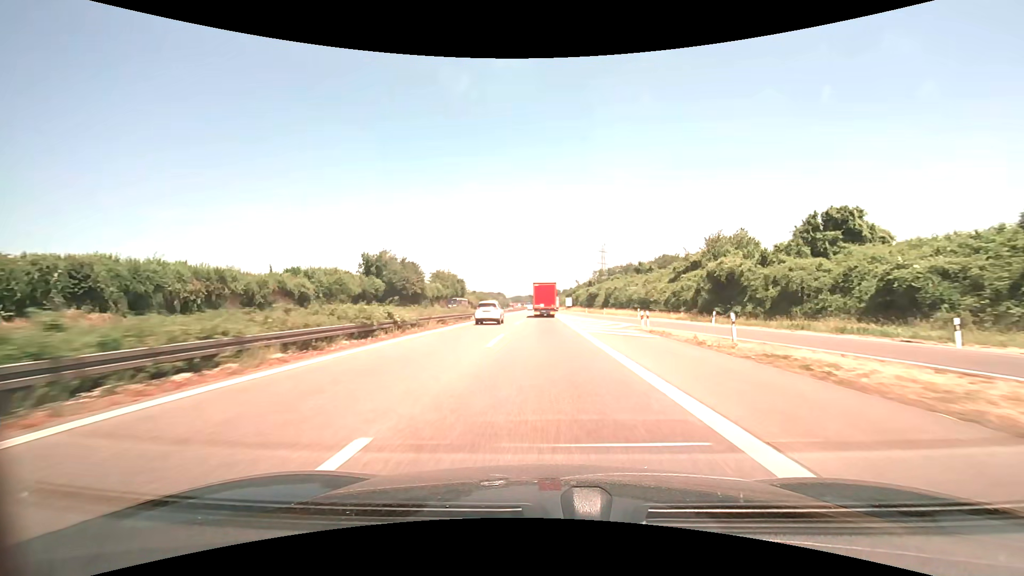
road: motorway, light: Day
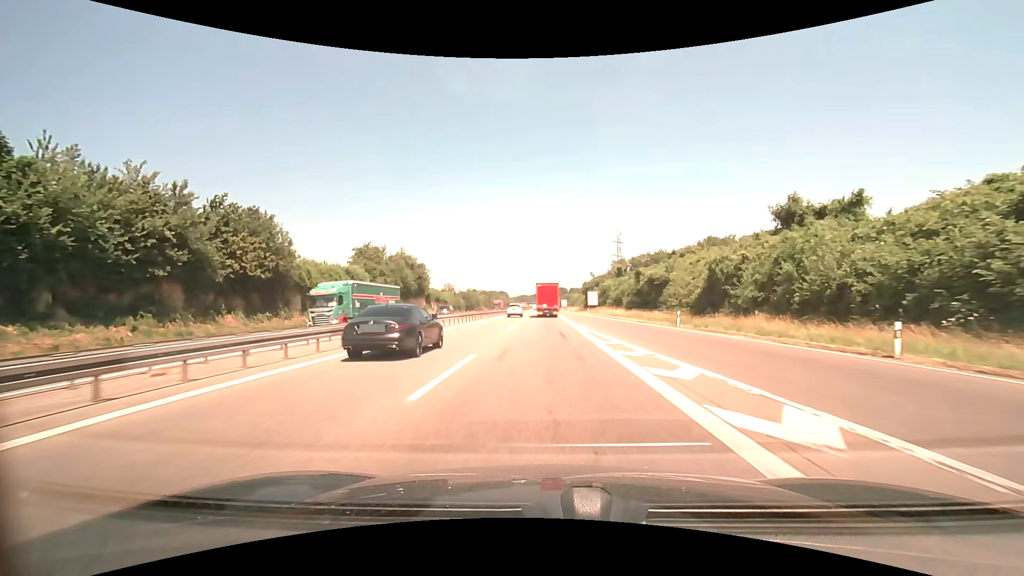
(-0.5, +63.8) m; -1°
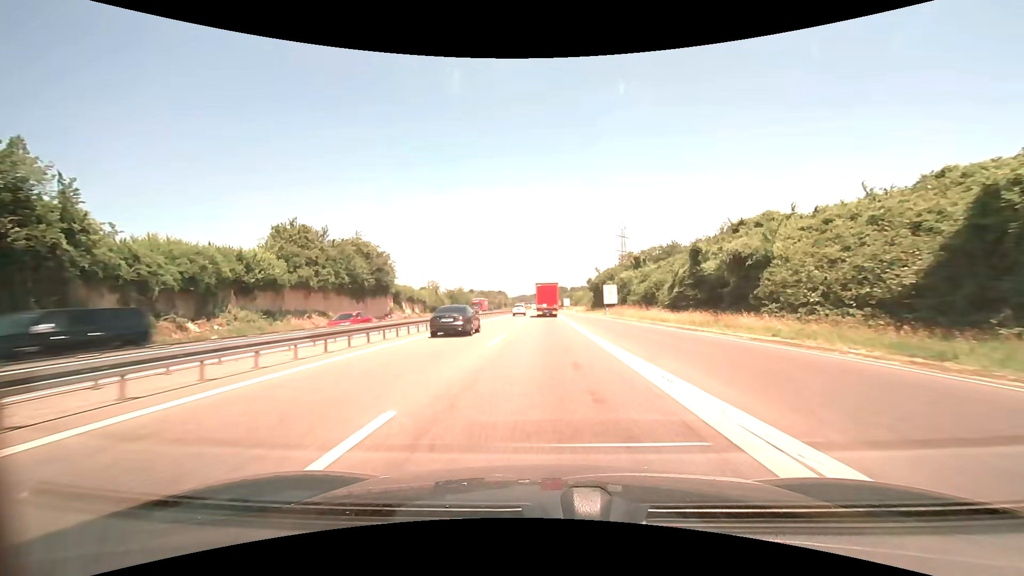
(0.0, +25.6) m; 0°
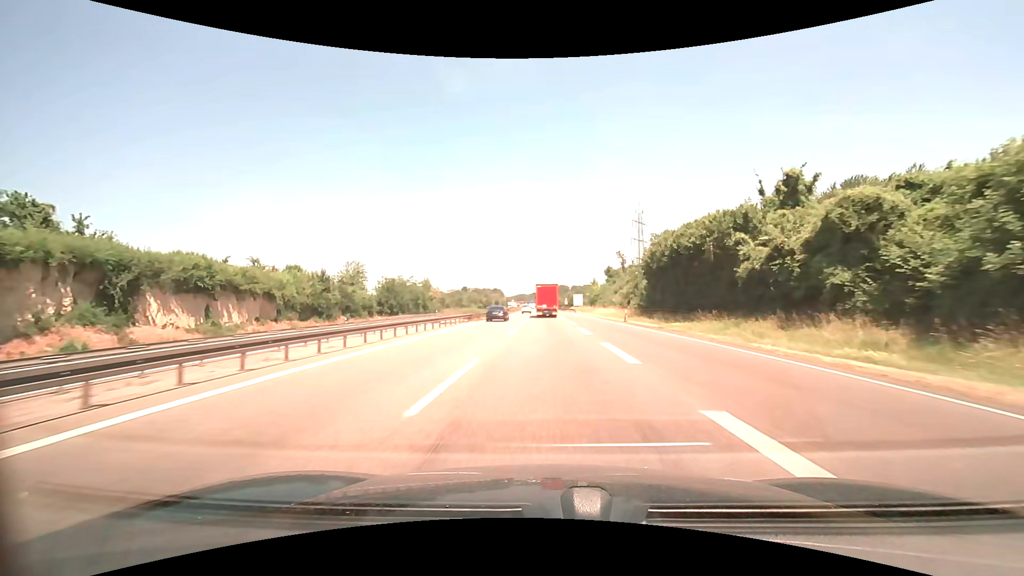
(-0.1, +65.1) m; 0°
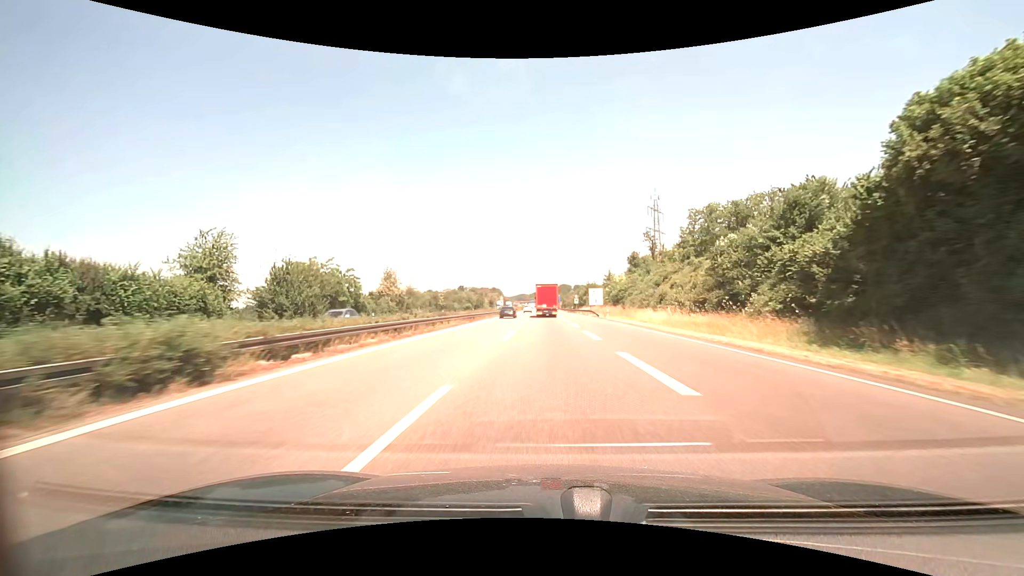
(0.0, +40.0) m; 0°
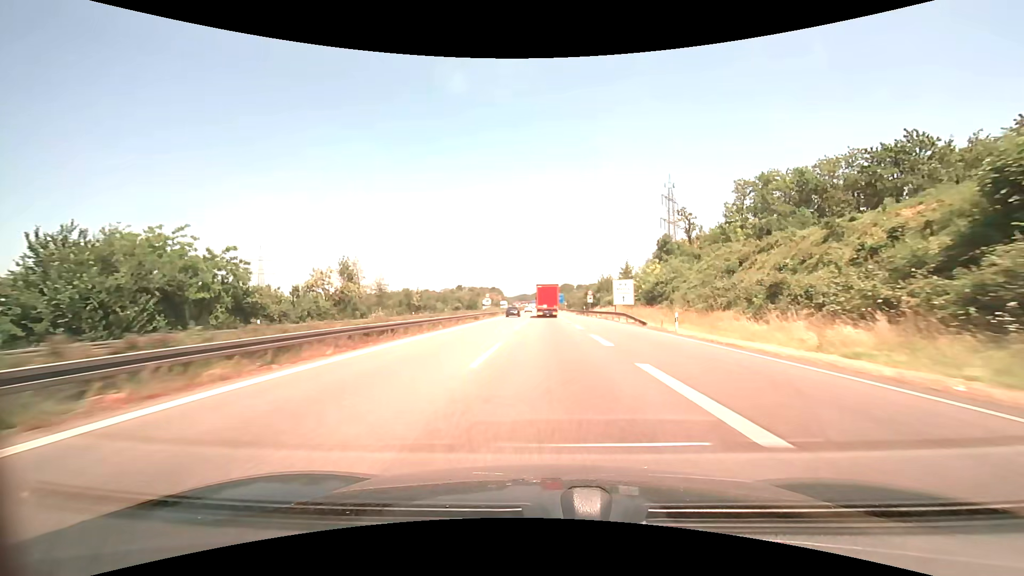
(0.0, +27.1) m; 0°
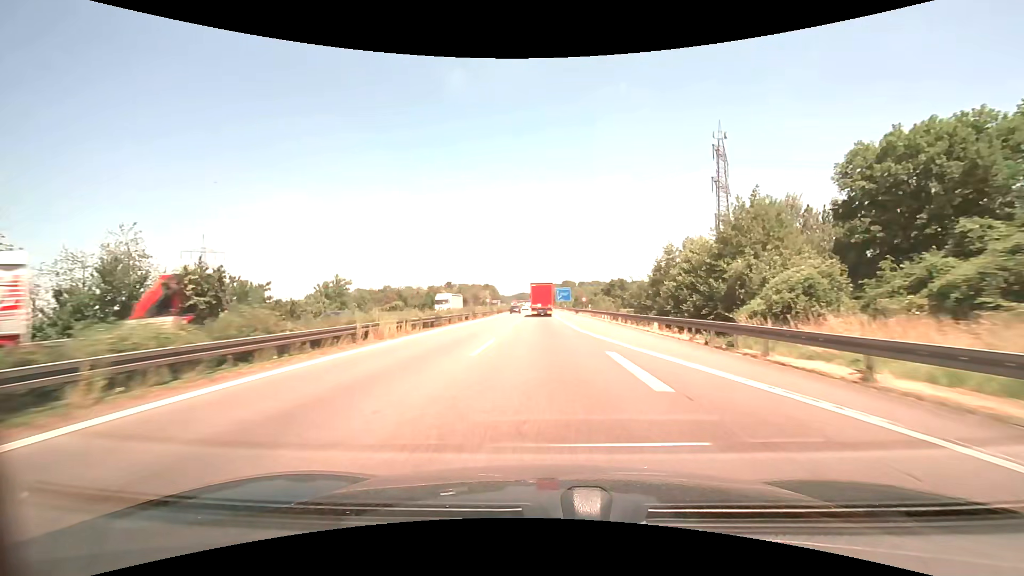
(0.0, +69.4) m; 0°
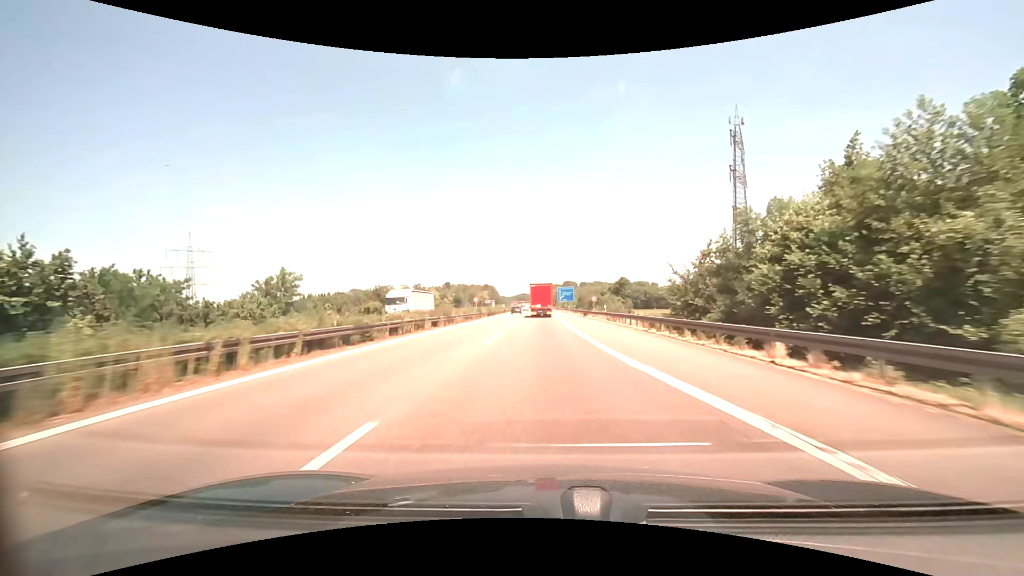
(0.0, +14.1) m; 0°
(0, +10) (0, +20) (0, +30) (0, +40) (0, +50) (-1, +60) (-1, +70) (-1, +80) (-1, +90) (-1, +100) m
